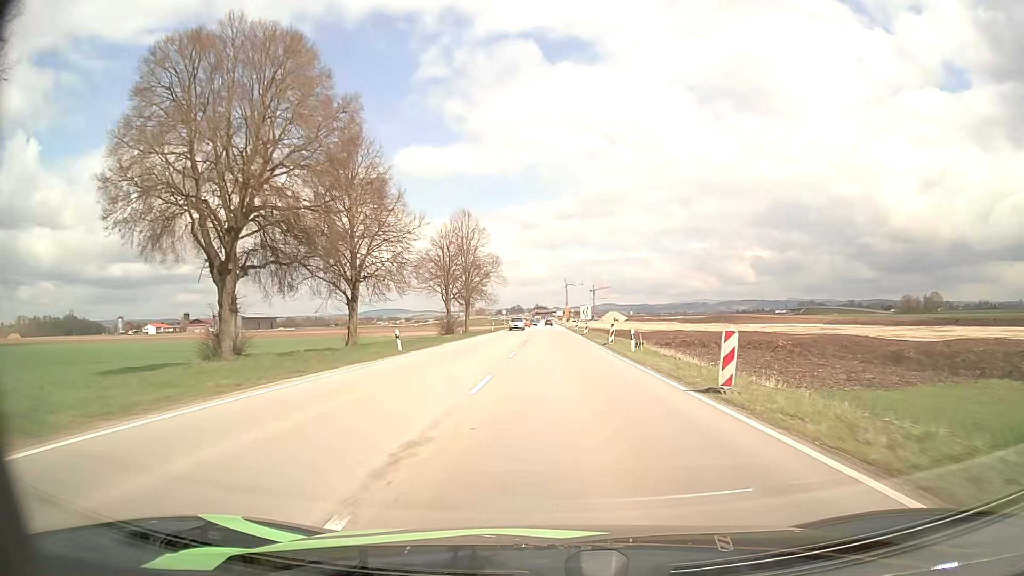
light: Day
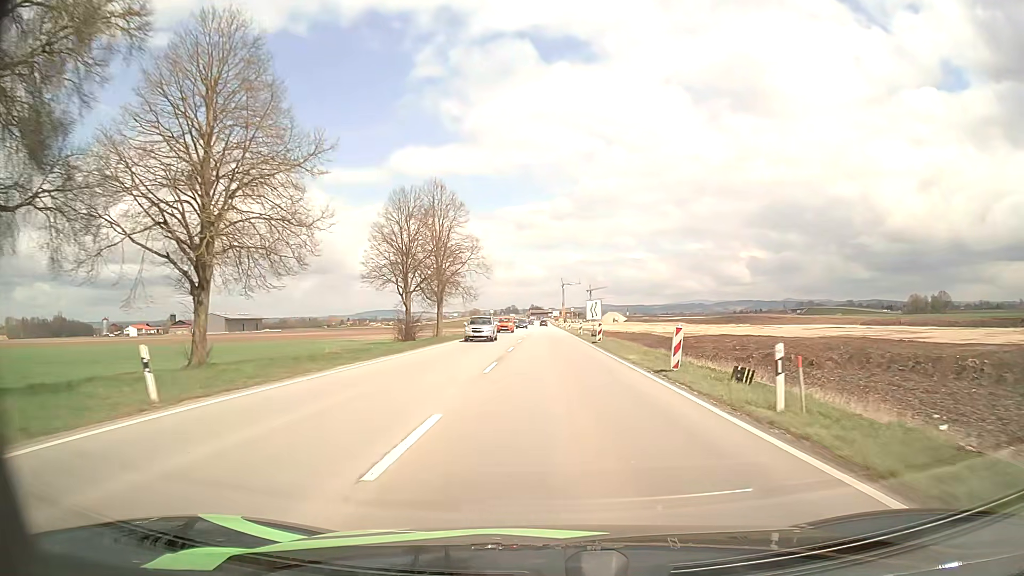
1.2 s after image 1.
(+0.1, +19.0) m; +1°
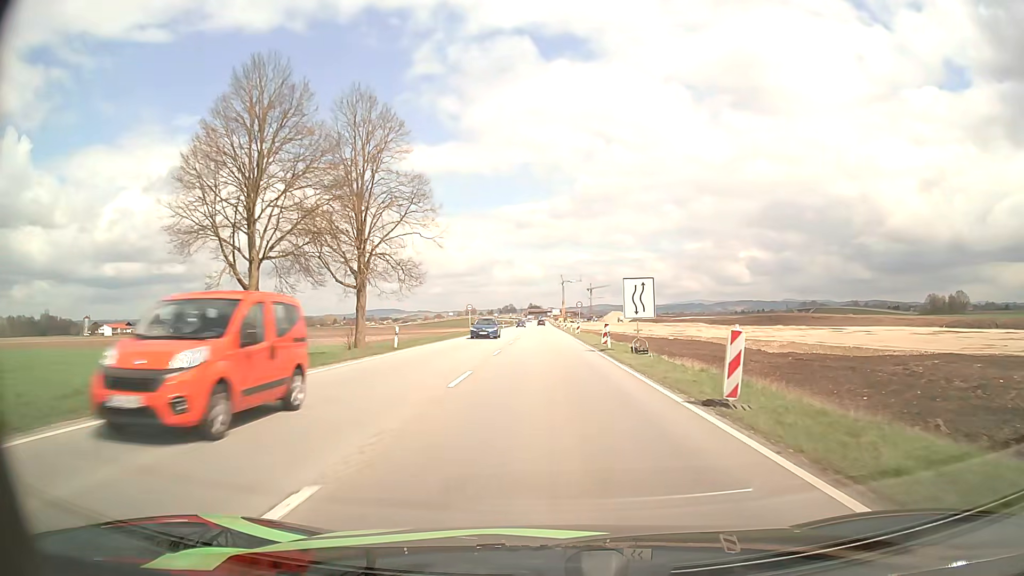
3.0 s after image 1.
(0.0, +28.2) m; 0°
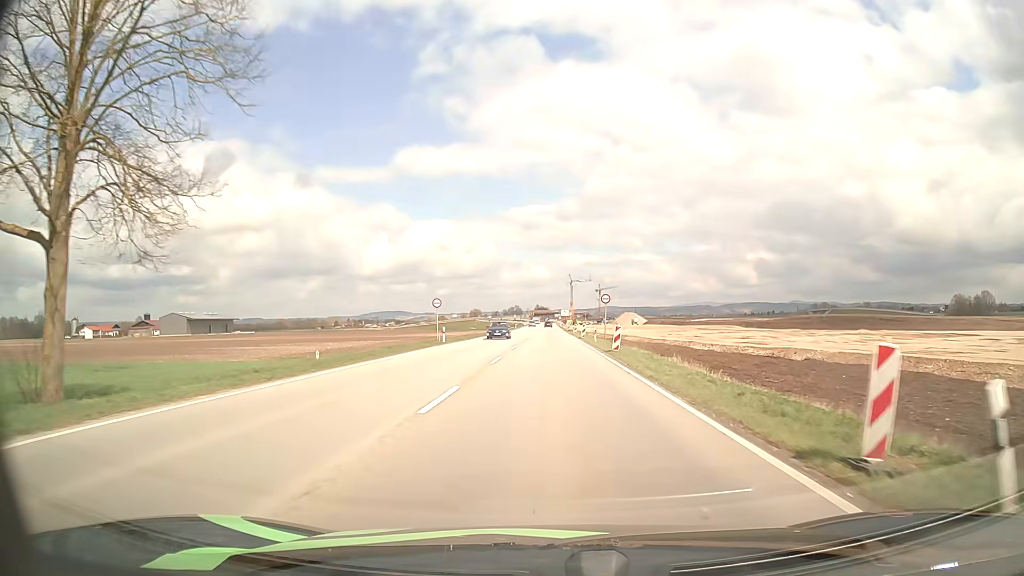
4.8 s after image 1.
(-0.2, +27.3) m; -1°
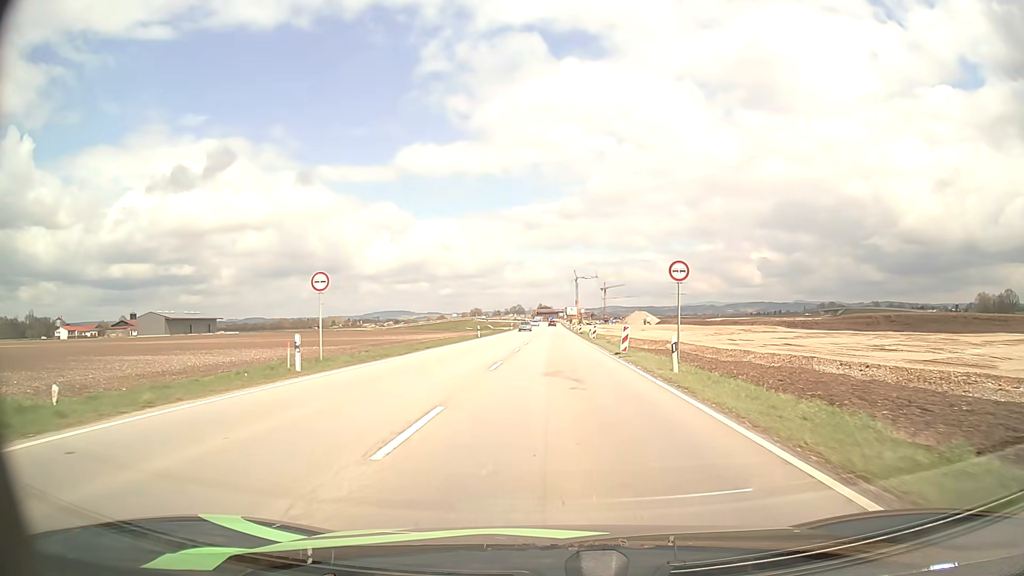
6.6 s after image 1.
(-0.1, +27.3) m; 0°
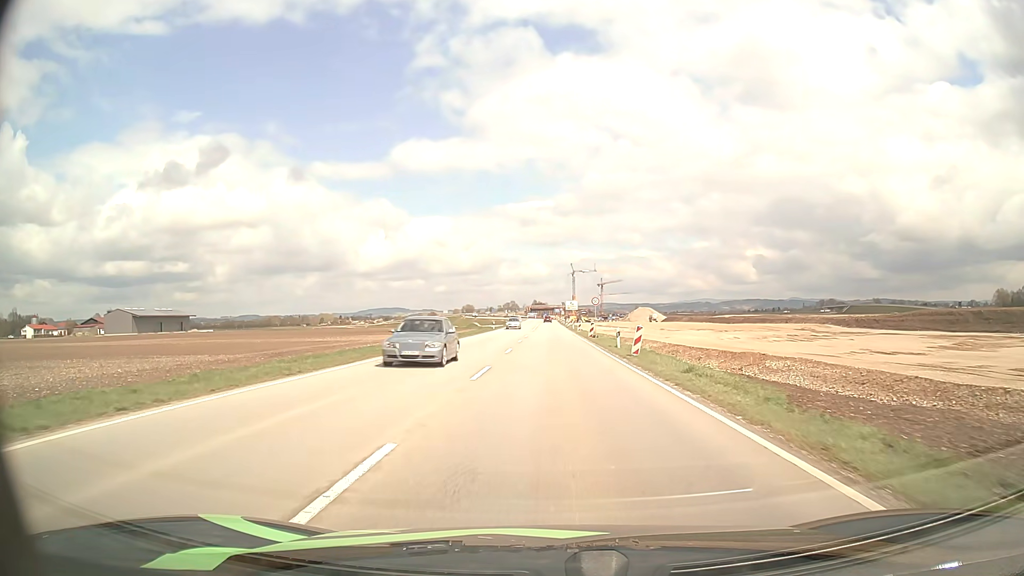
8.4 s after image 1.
(+0.1, +27.4) m; +1°
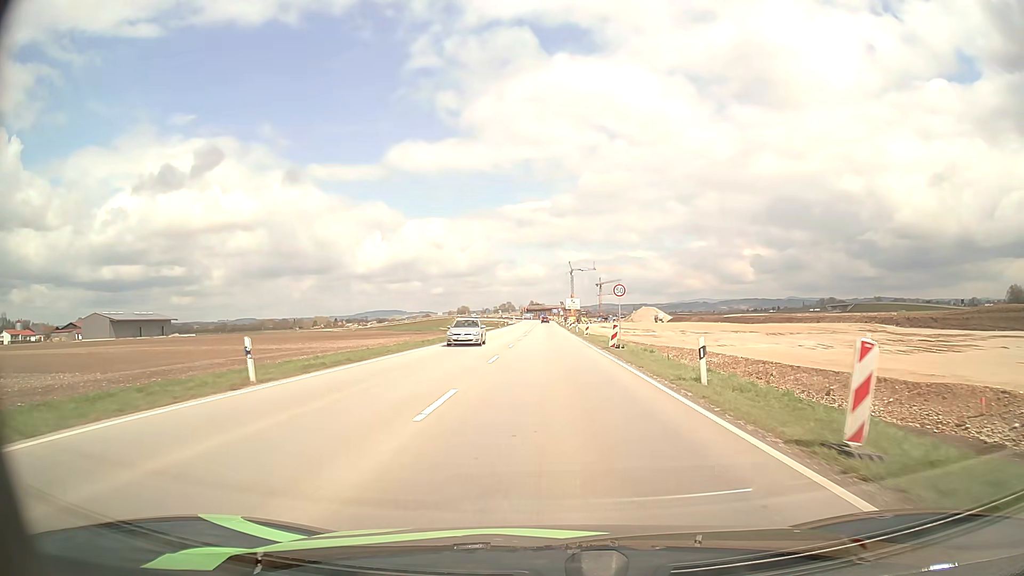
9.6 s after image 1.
(0.0, +18.0) m; 0°
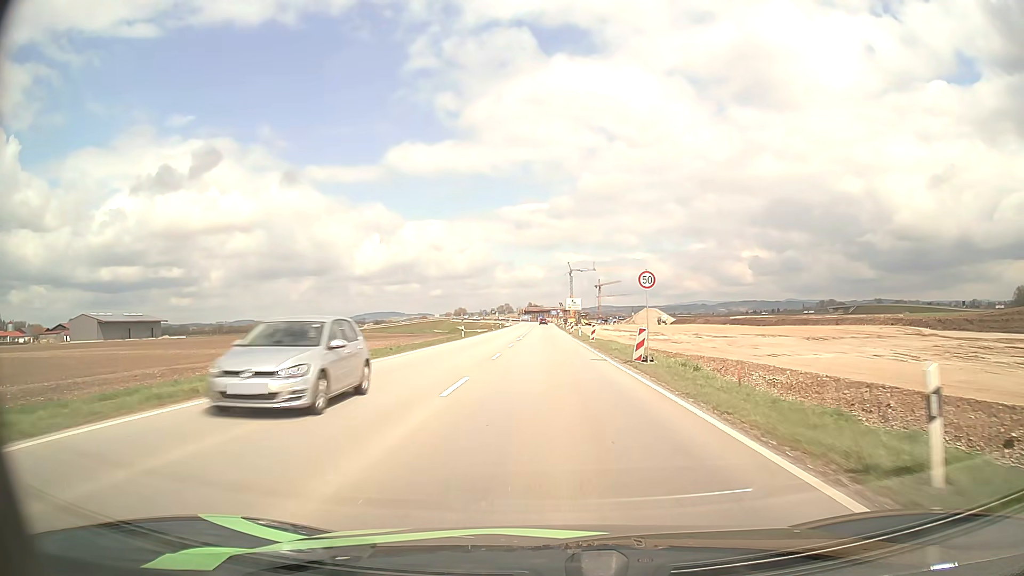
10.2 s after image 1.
(0.0, +9.0) m; 0°
(0, +10) (0, +20) (0, +30) (0, +40) (0, +50) (0, +60) (-1, +70) (-1, +80) (-1, +90) (-1, +100) m
